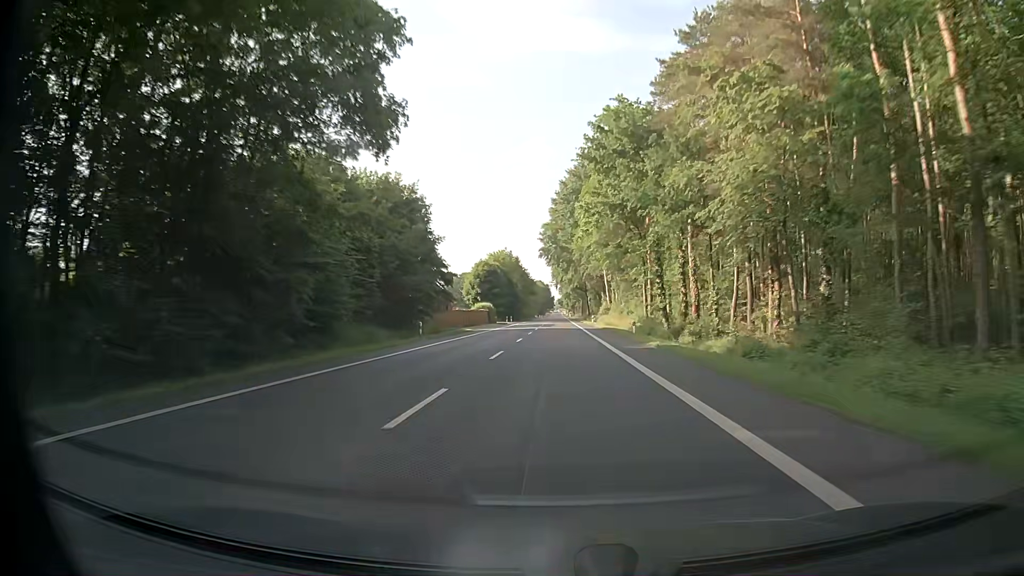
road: primary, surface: asphalt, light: Day
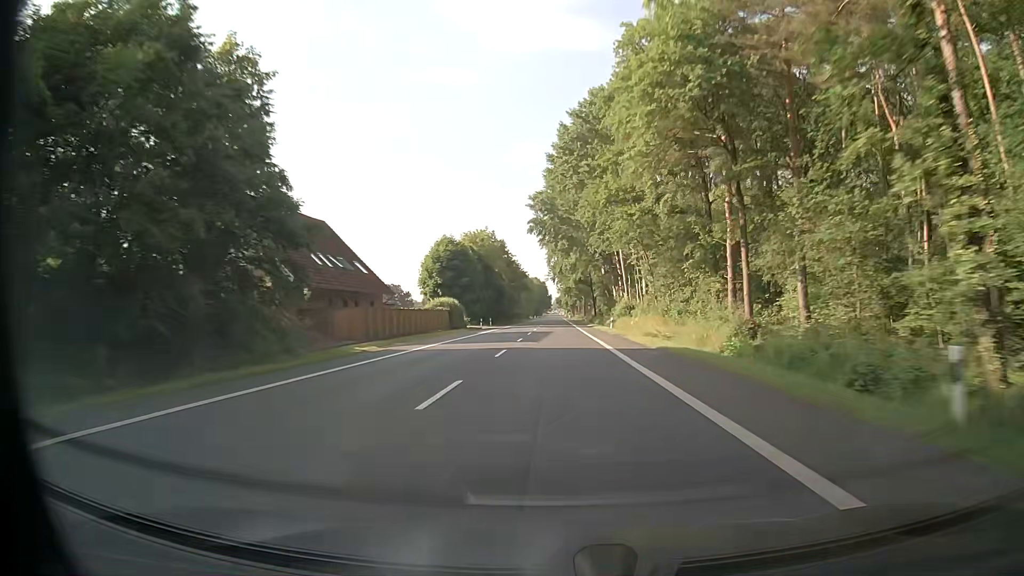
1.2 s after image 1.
(-0.1, +34.5) m; 0°
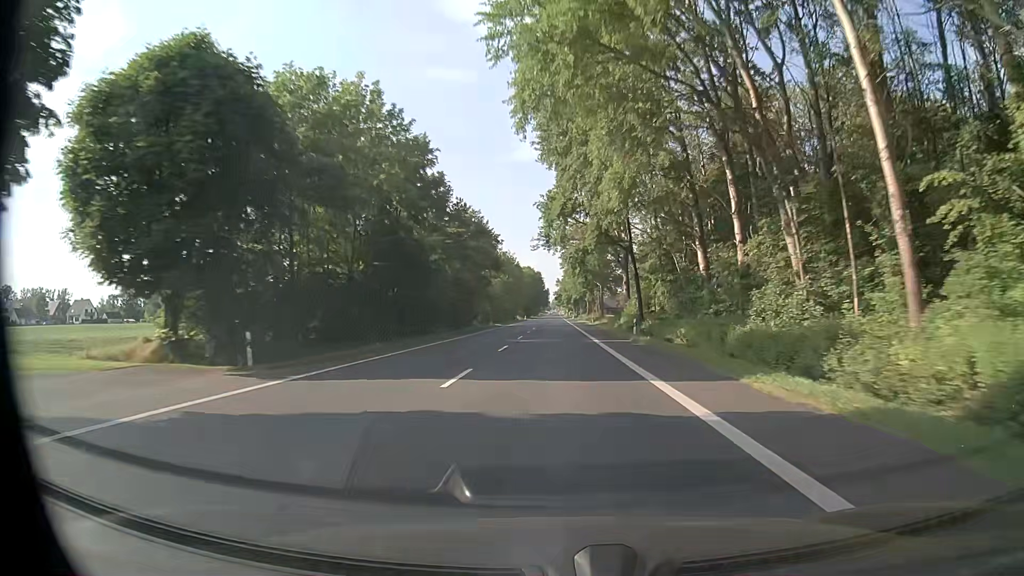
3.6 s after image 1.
(+0.2, +69.3) m; 0°
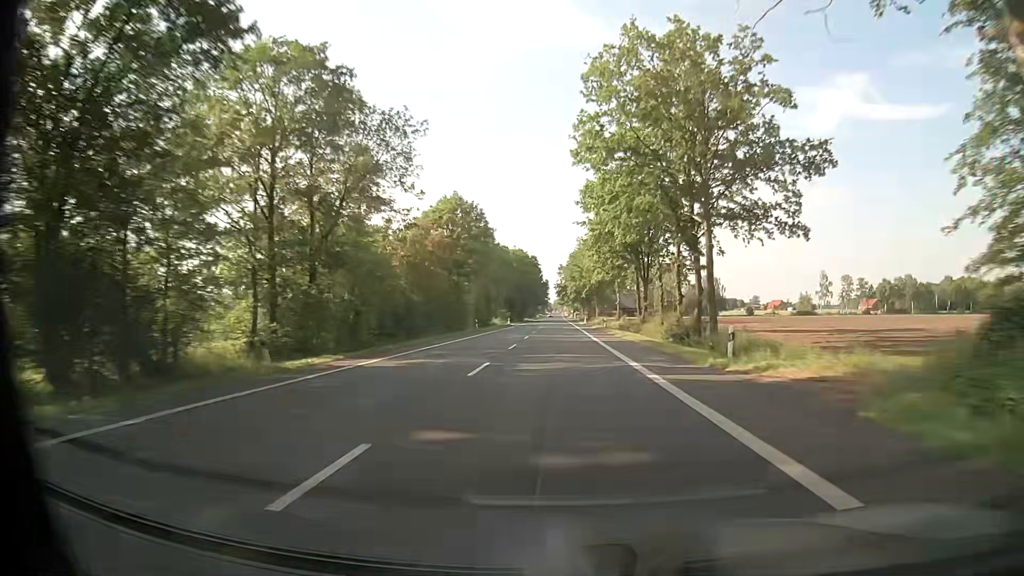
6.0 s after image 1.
(-0.3, +69.6) m; 0°
(0, +10) (0, +20) (0, +30) (0, +40) (0, +50) (0, +60) (0, +70) (0, +80) (0, +90) (0, +100) m
